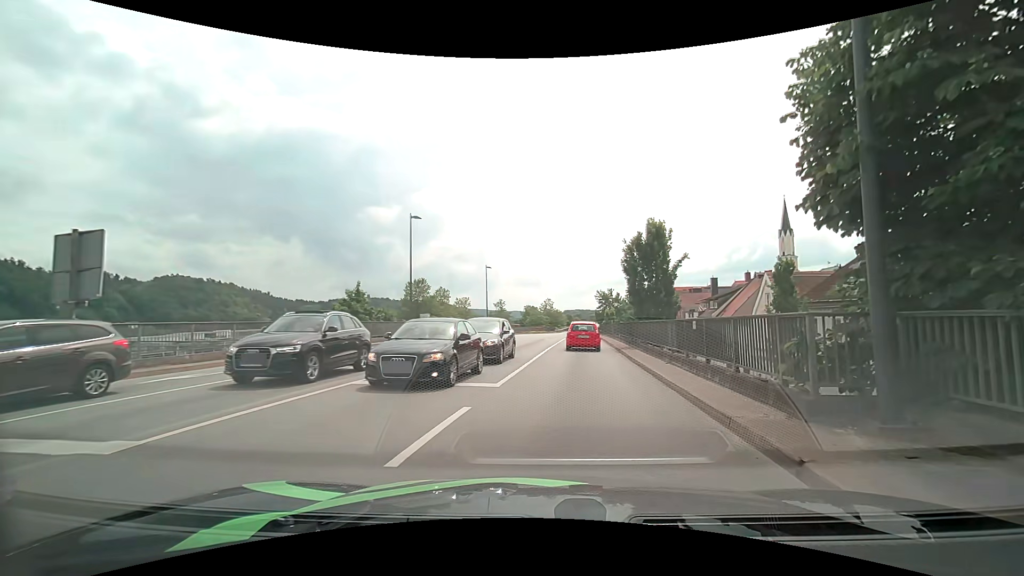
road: primary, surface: asphalt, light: Day
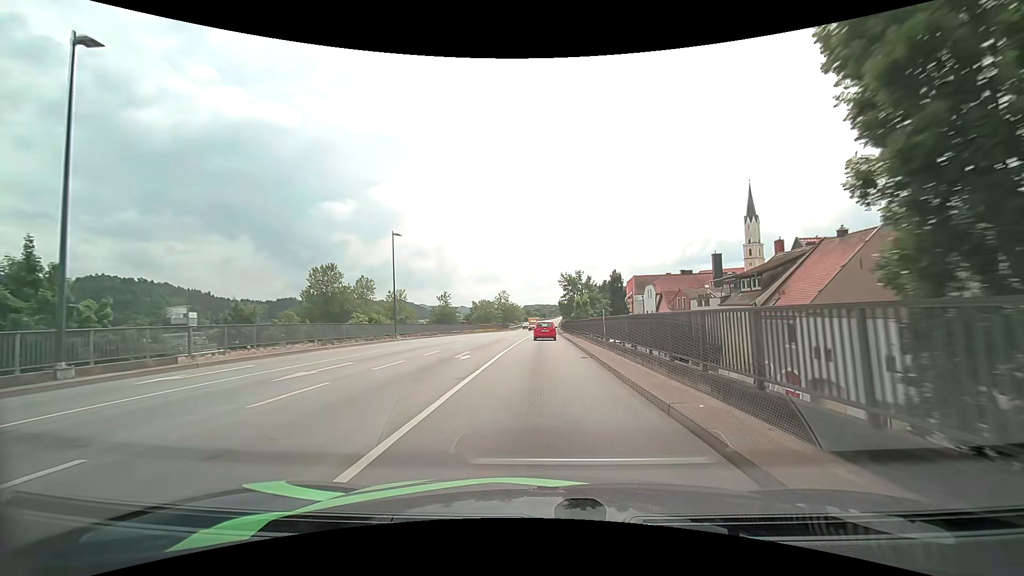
(+1.9, +24.1) m; +5°
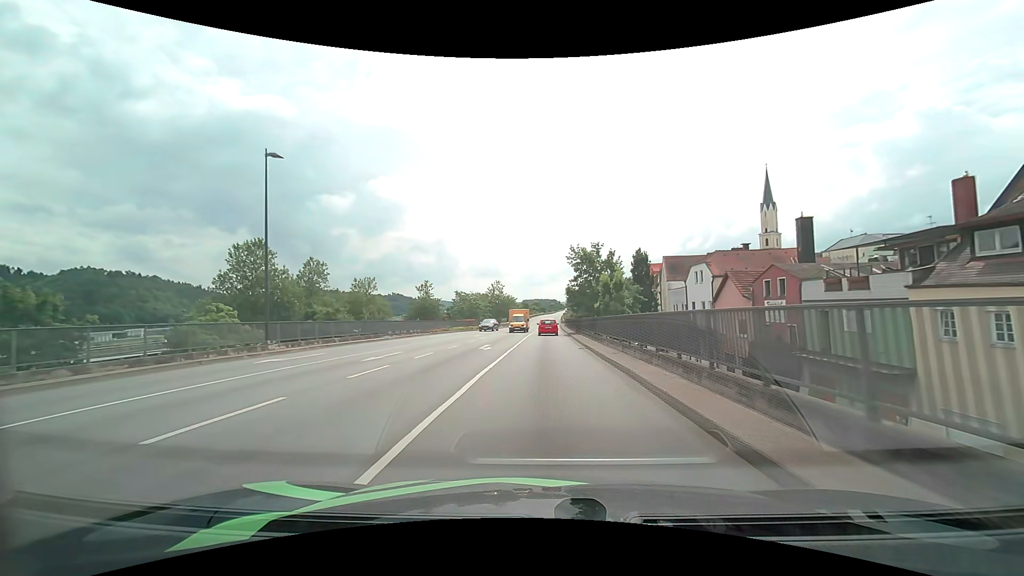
(-0.1, +20.6) m; 0°
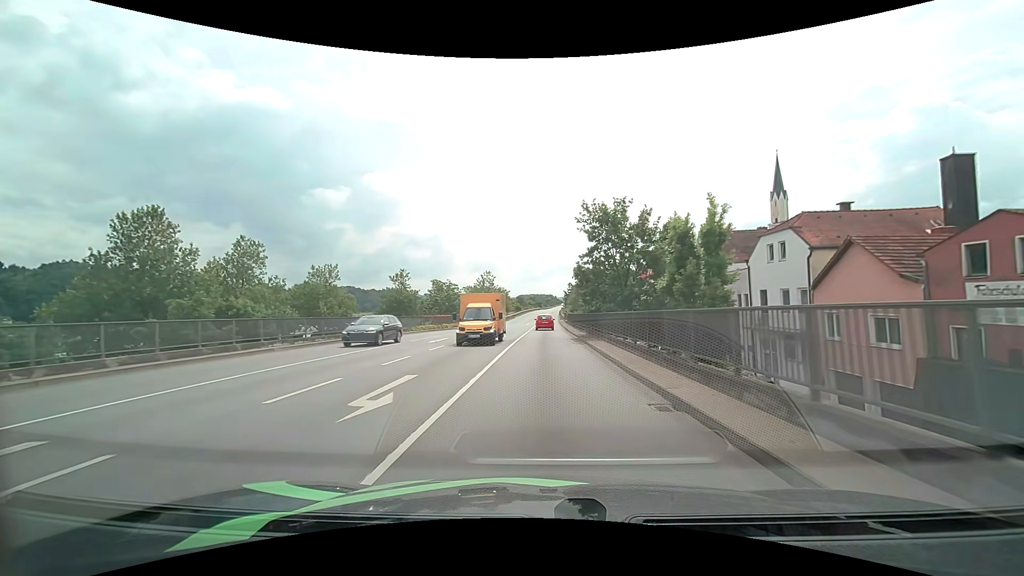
(0.0, +15.6) m; 0°
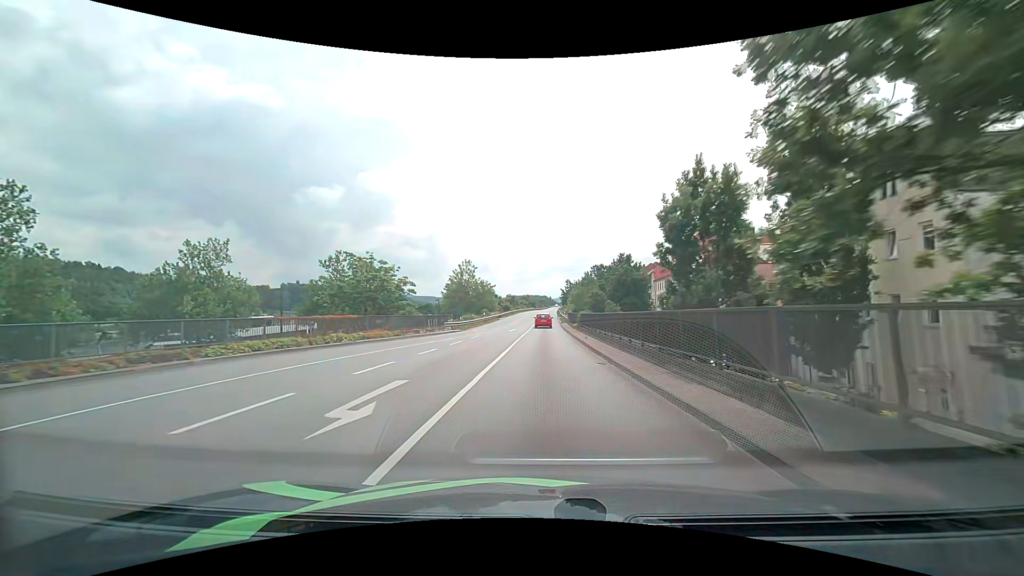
(+0.2, +26.2) m; +1°
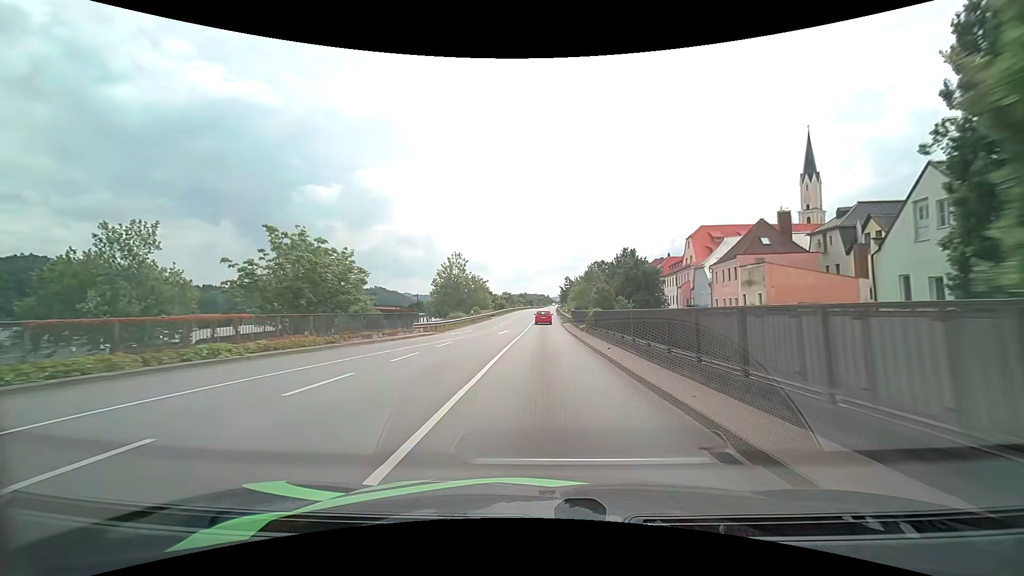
(0.0, +9.4) m; 0°
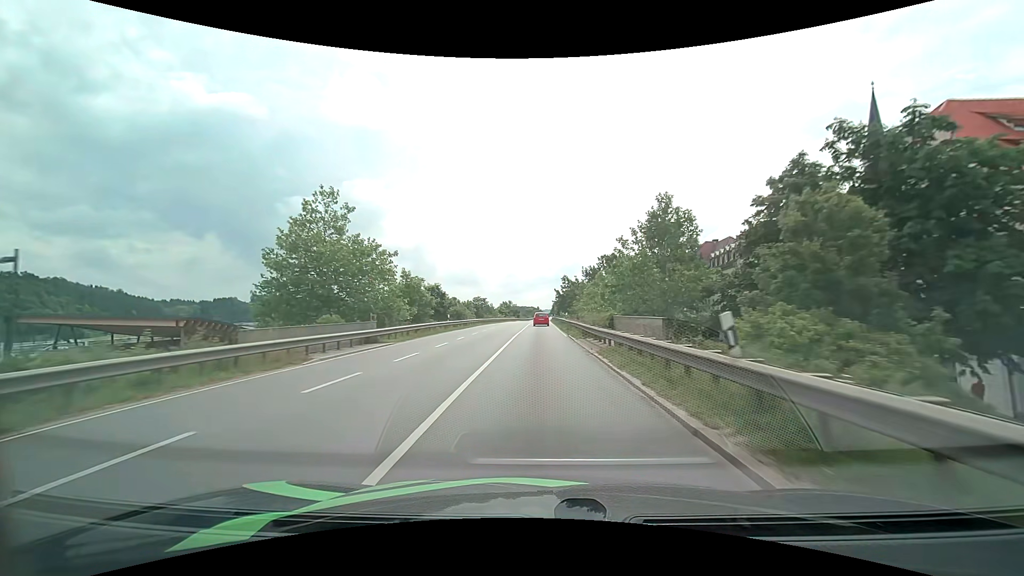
(+0.5, +50.0) m; +1°
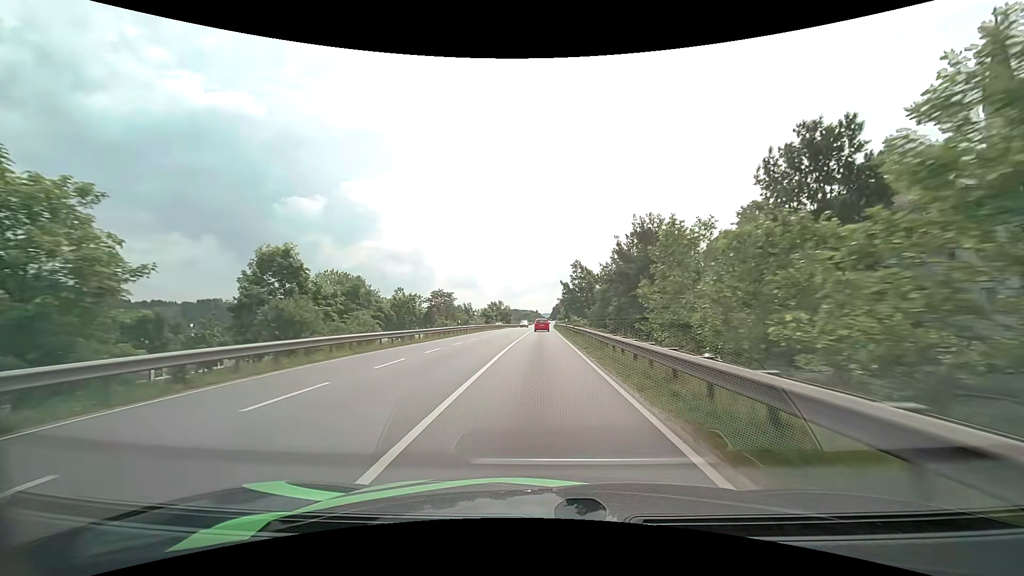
(+0.1, +43.5) m; 0°
(0, +10) (0, +20) (0, +30) (0, +40) (0, +50) (0, +60) (0, +70) (+1, +80) (+1, +90) (+1, +100) m
